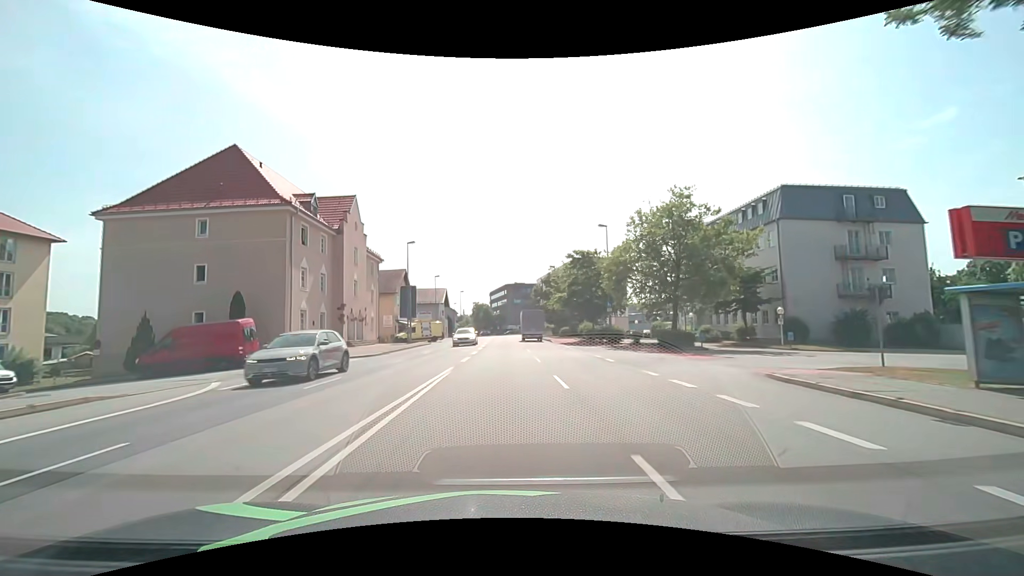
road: primary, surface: asphalt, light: Day
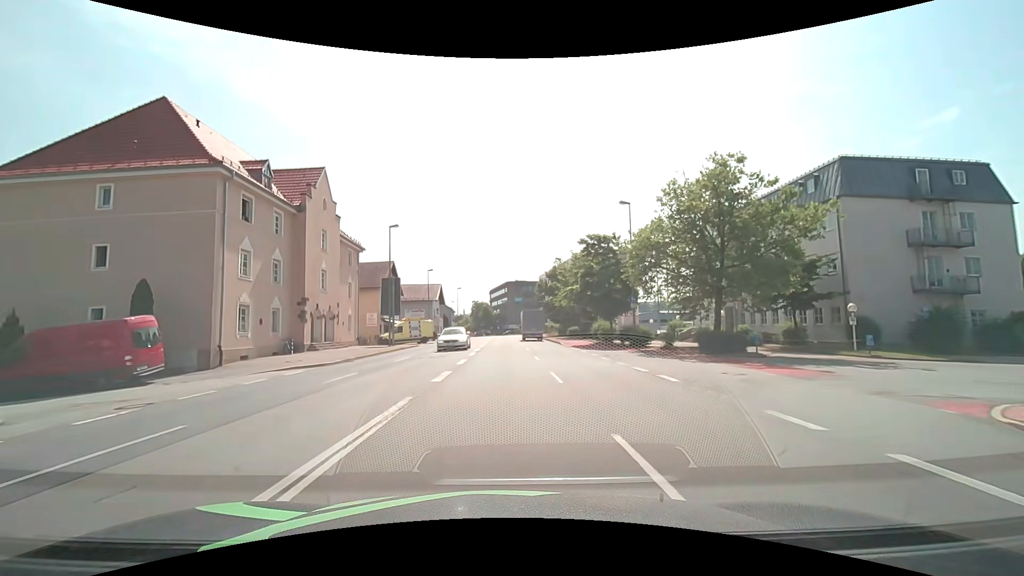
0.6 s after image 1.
(0.0, +8.0) m; 0°
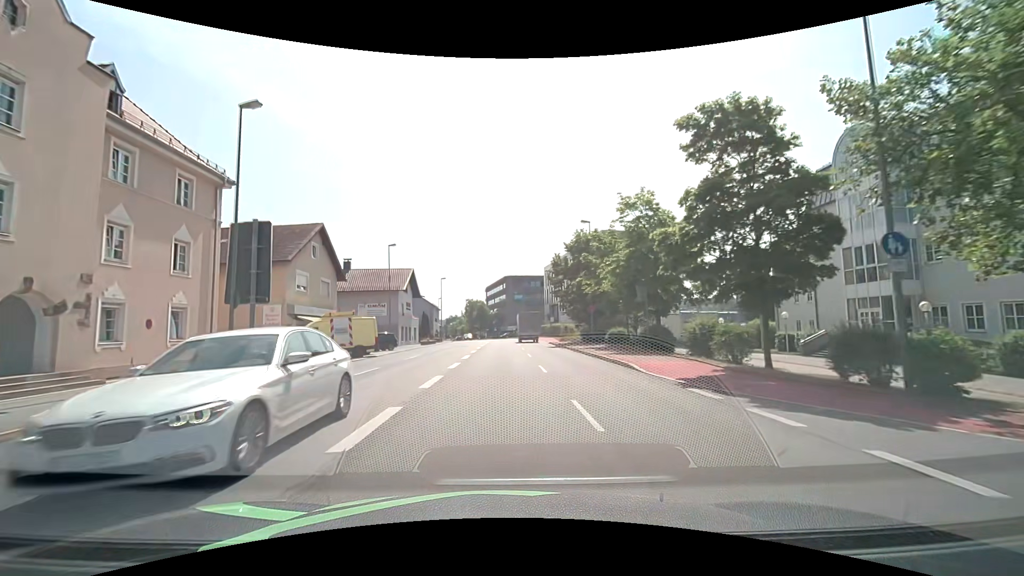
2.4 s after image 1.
(+0.1, +23.8) m; 0°
(0, +10) (0, +20) (0, +30) (0, +40) (0, +50) (+1, +60) (+1, +70) (+1, +80) (+1, +90) (0, +100) m
